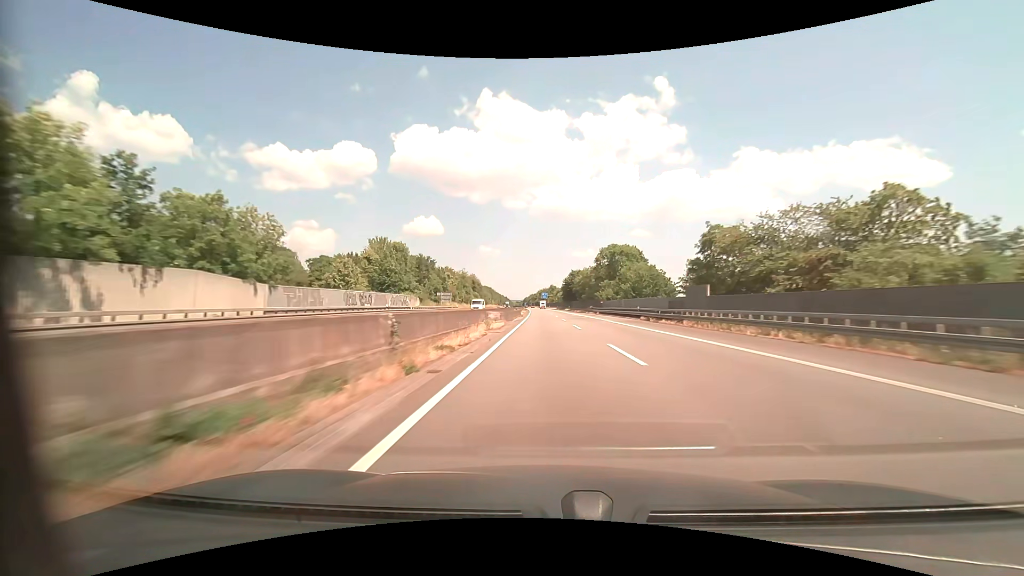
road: motorway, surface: asphalt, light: Day
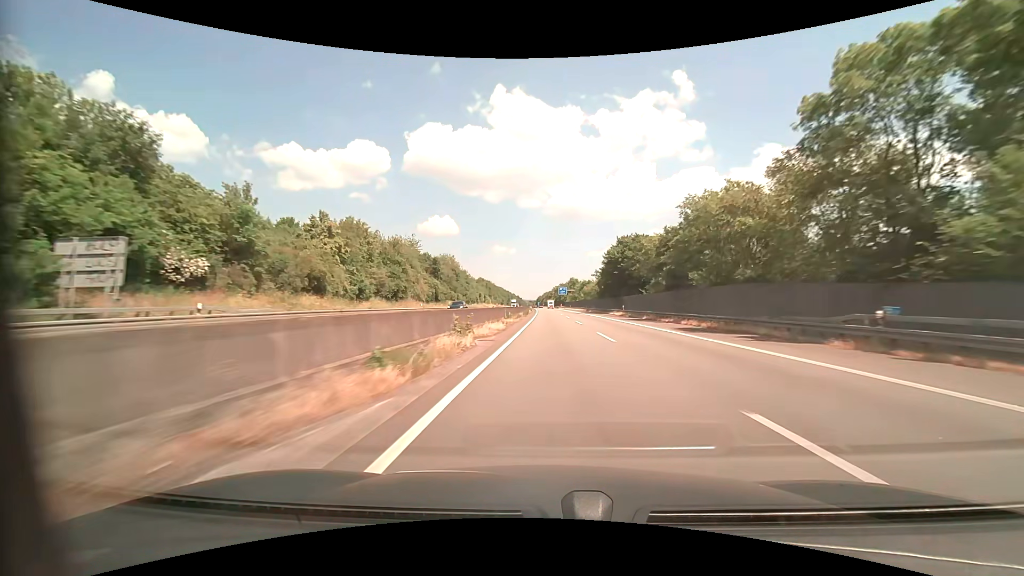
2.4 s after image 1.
(-1.3, +82.9) m; -2°
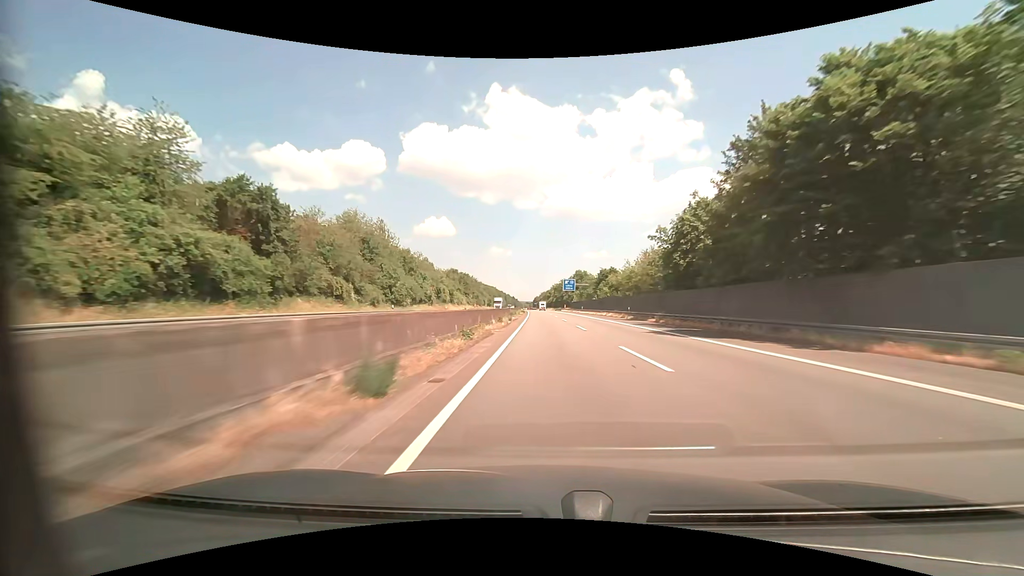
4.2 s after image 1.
(-0.2, +62.1) m; 0°
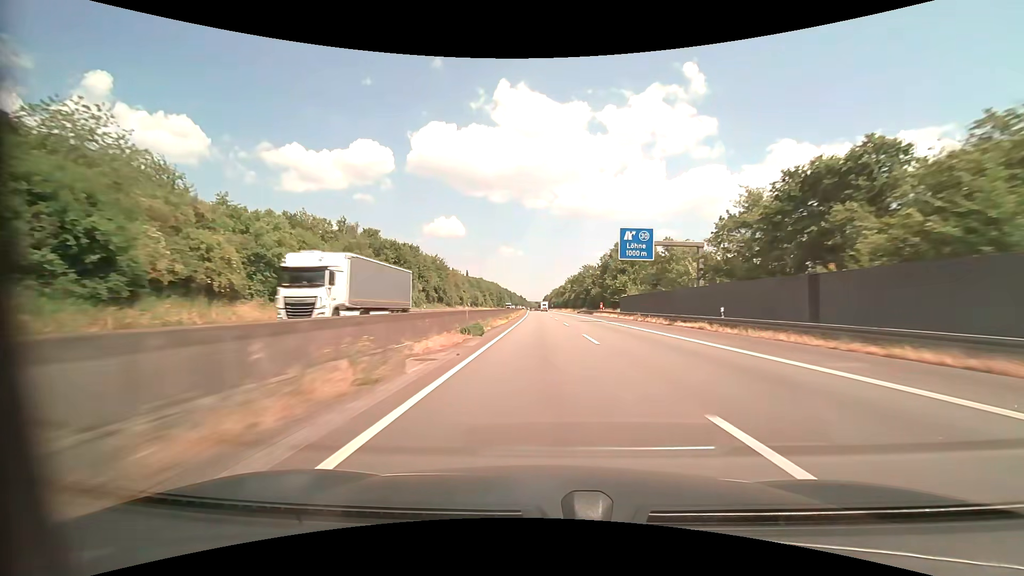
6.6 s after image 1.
(-0.9, +82.6) m; -1°
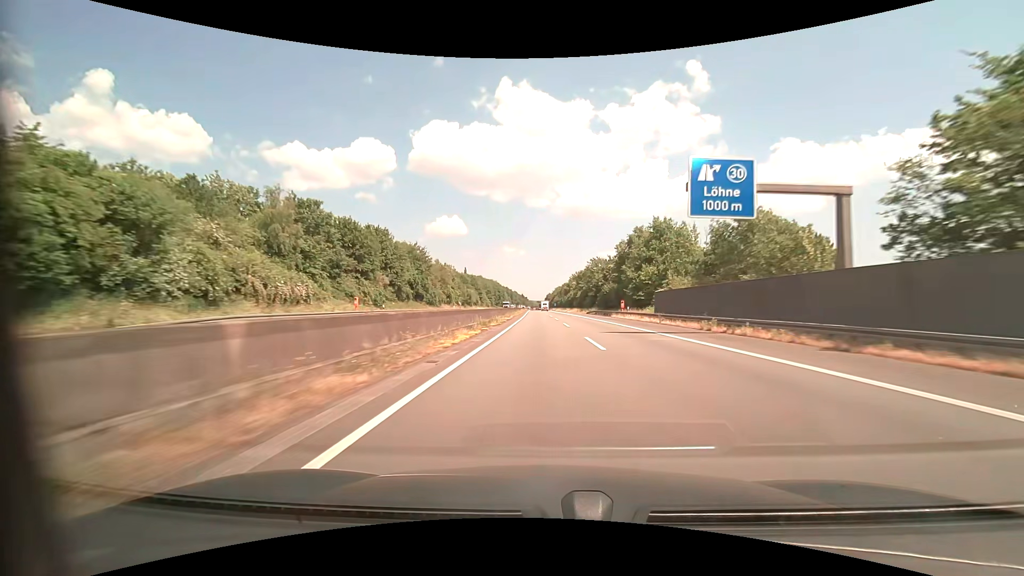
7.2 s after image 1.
(0.0, +20.7) m; 0°
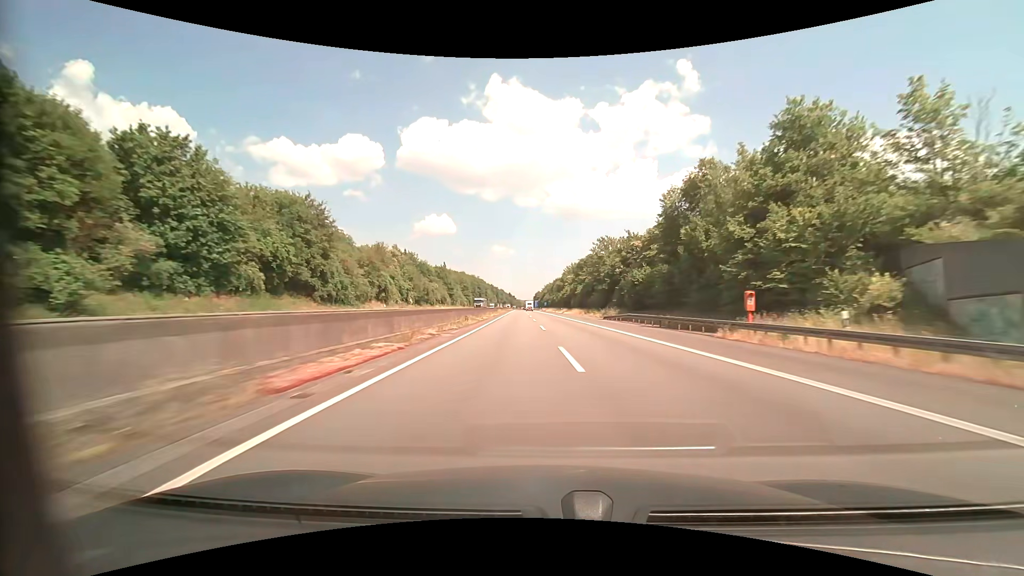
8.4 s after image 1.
(+0.3, +41.3) m; +1°
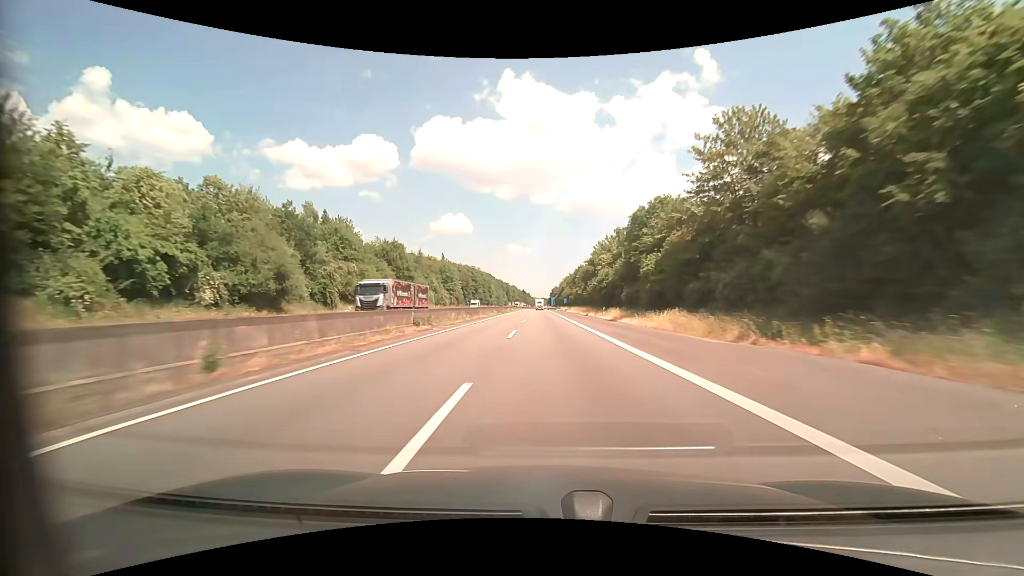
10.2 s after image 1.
(-0.2, +61.9) m; -2°
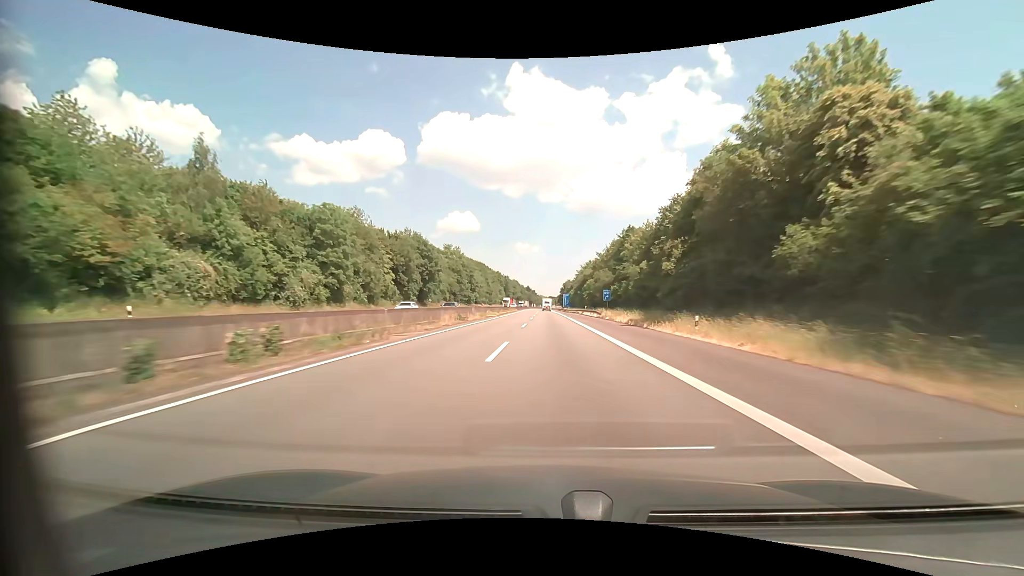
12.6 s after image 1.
(-1.2, +80.5) m; -1°
(0, +10) (0, +20) (0, +30) (0, +40) (0, +50) (0, +60) (0, +70) (0, +80) (0, +90) (0, +100) m
